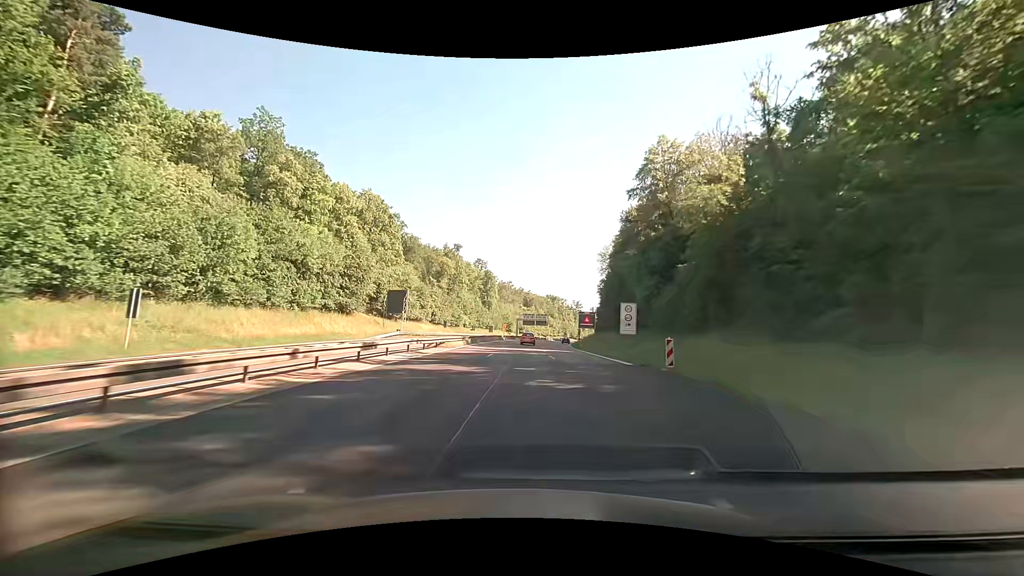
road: trunk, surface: asphalt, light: Day
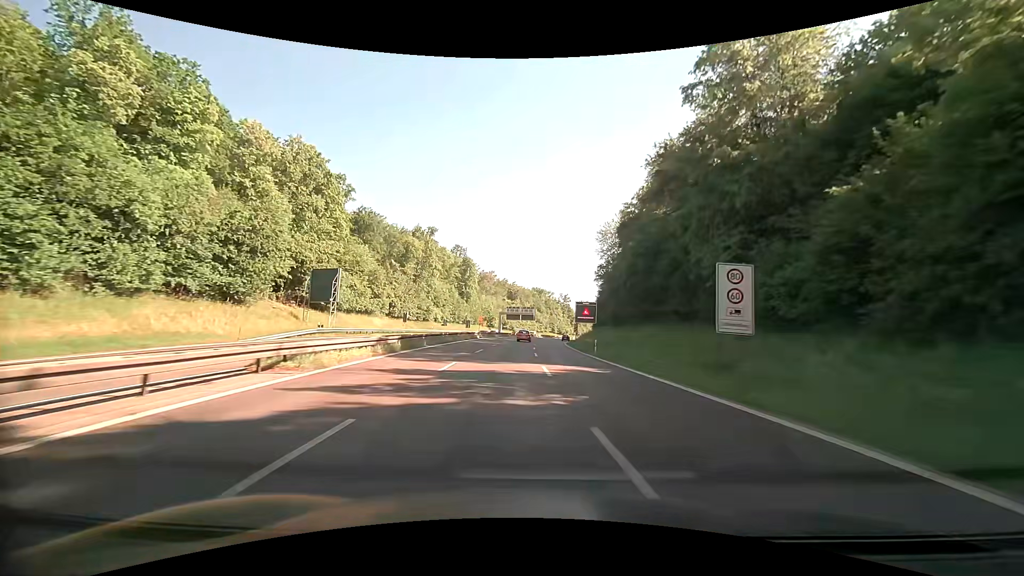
(+0.3, +22.8) m; +2°
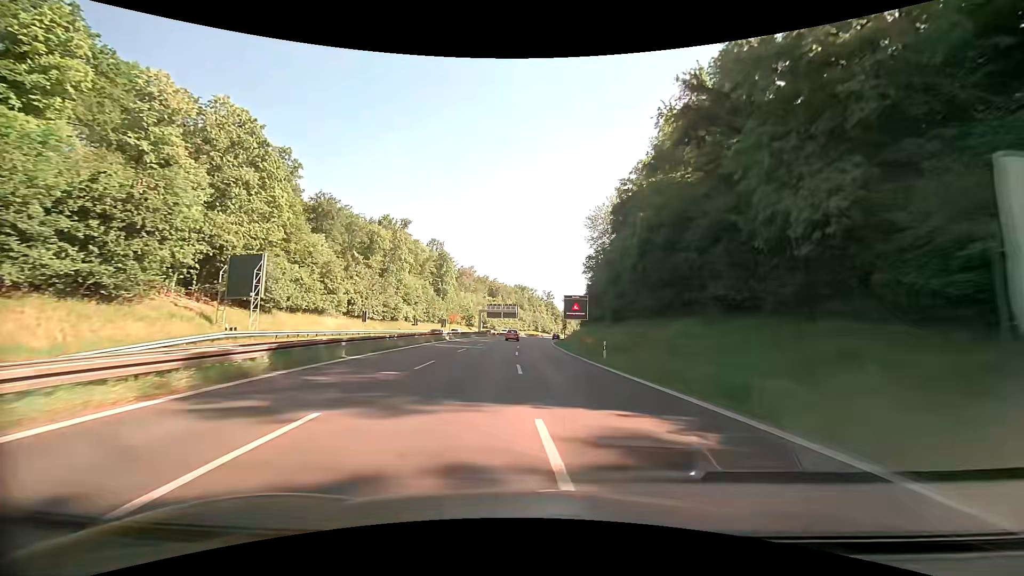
(+0.2, +11.6) m; +2°
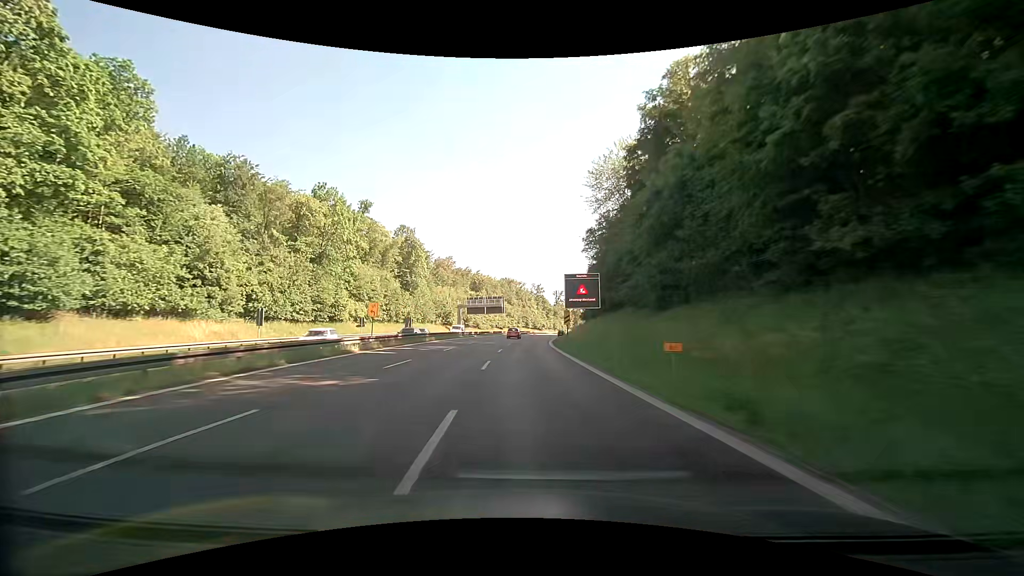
(+0.6, +23.4) m; +2°
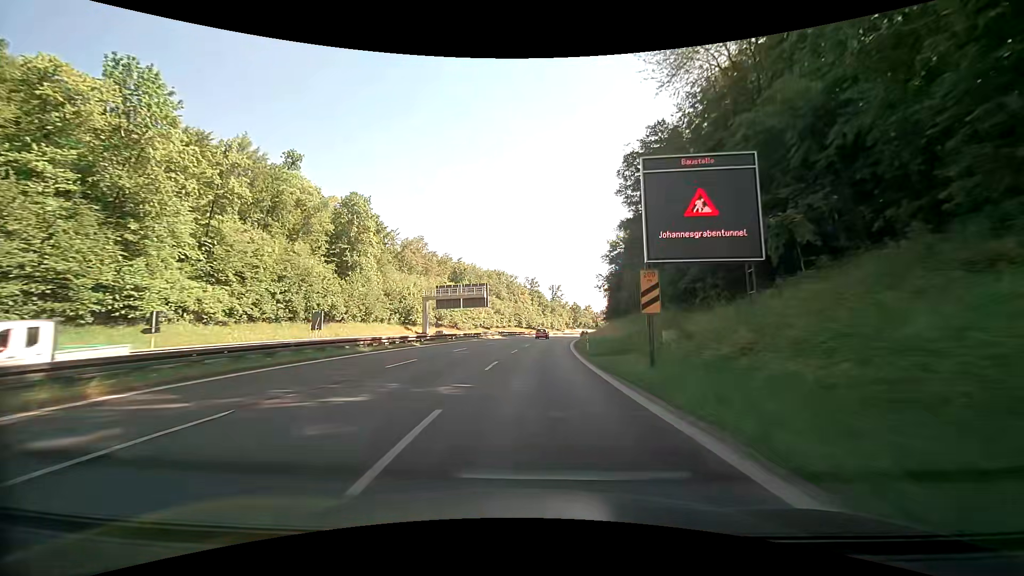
(-0.6, +35.9) m; +1°
